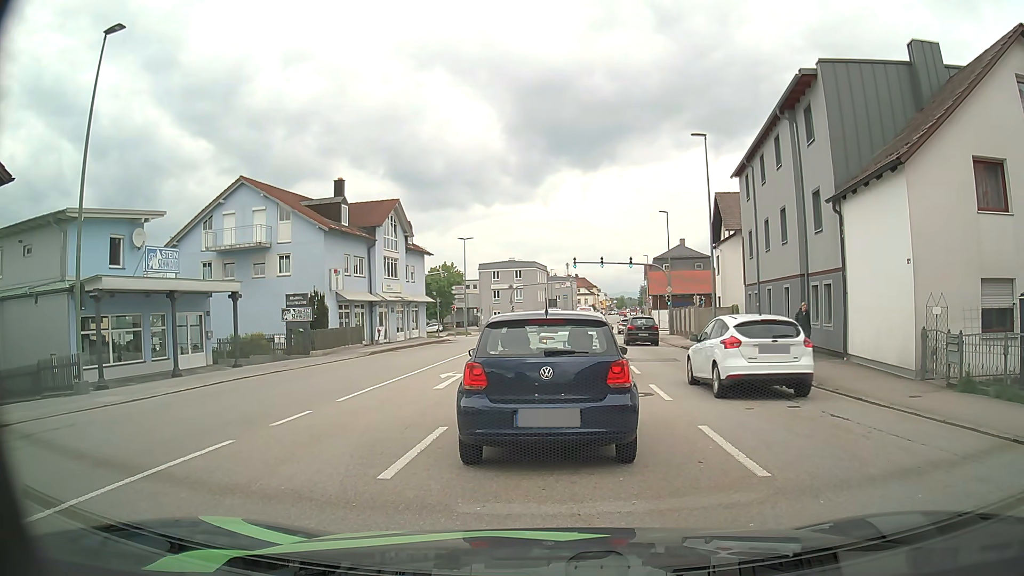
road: tertiary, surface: asphalt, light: Day
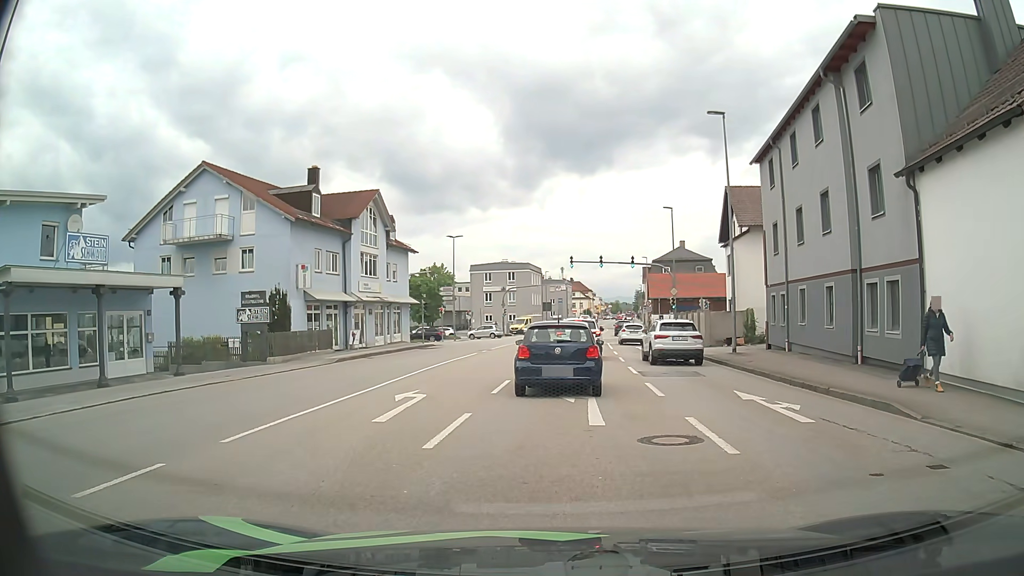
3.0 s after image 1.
(+0.2, +4.7) m; +3°
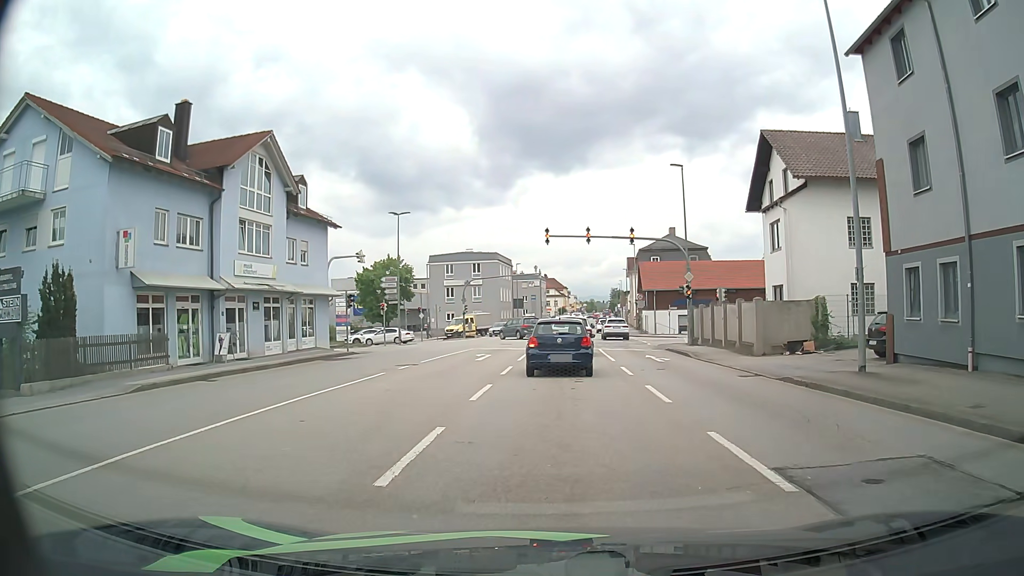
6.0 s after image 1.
(+0.5, +14.2) m; +3°
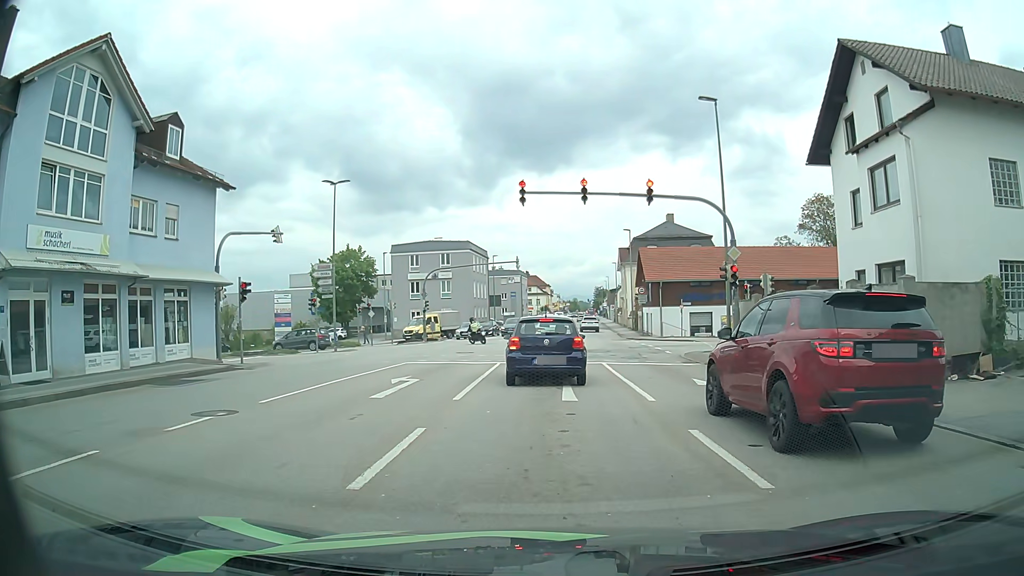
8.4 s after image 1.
(+0.2, +12.0) m; +2°
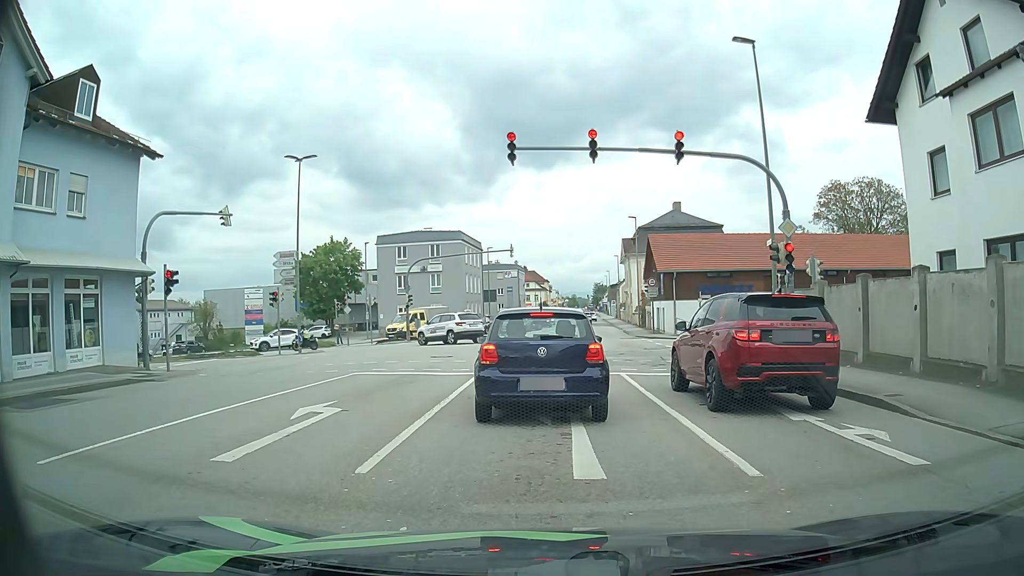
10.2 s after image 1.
(0.0, +5.7) m; +1°
